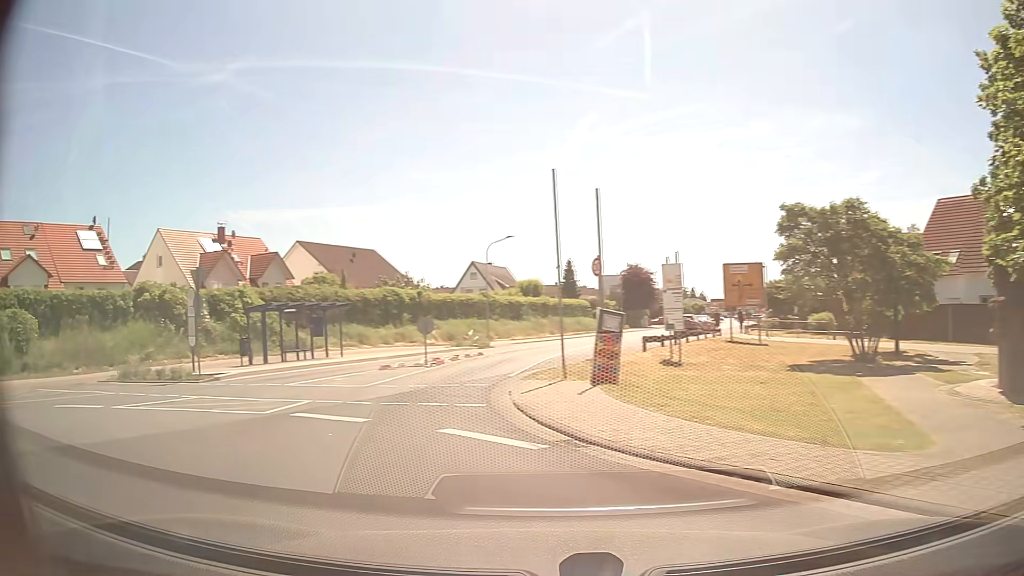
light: Day
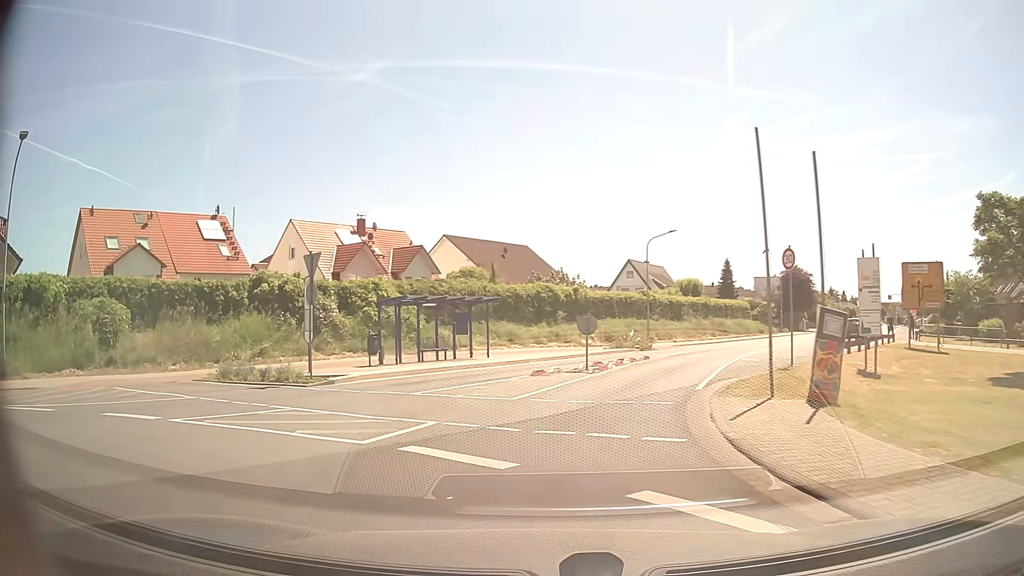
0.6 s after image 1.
(-0.4, +3.3) m; -13°
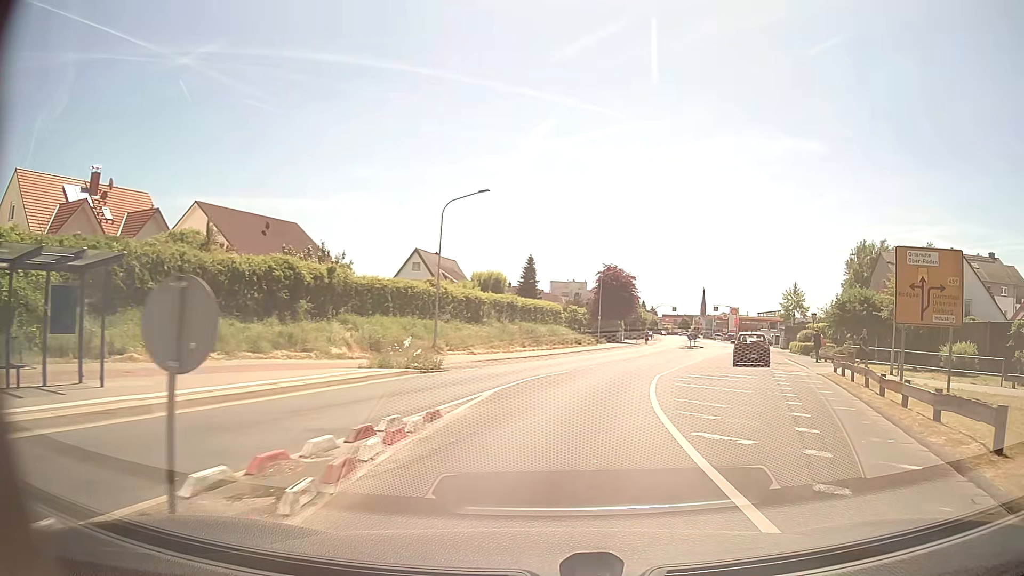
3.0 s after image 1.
(+1.6, +15.6) m; +18°
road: tertiary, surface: asphalt
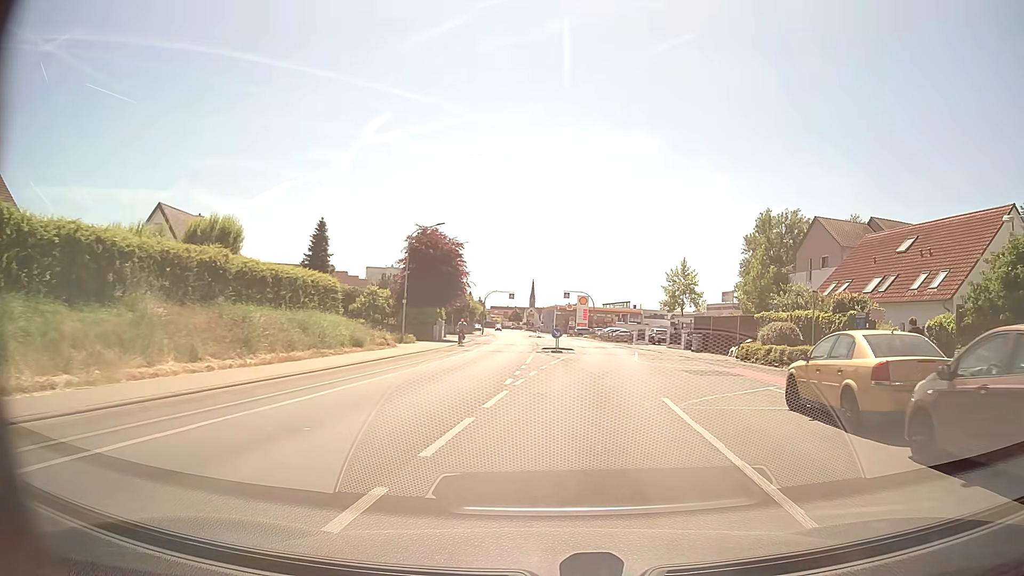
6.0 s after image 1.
(+2.9, +26.6) m; +14°
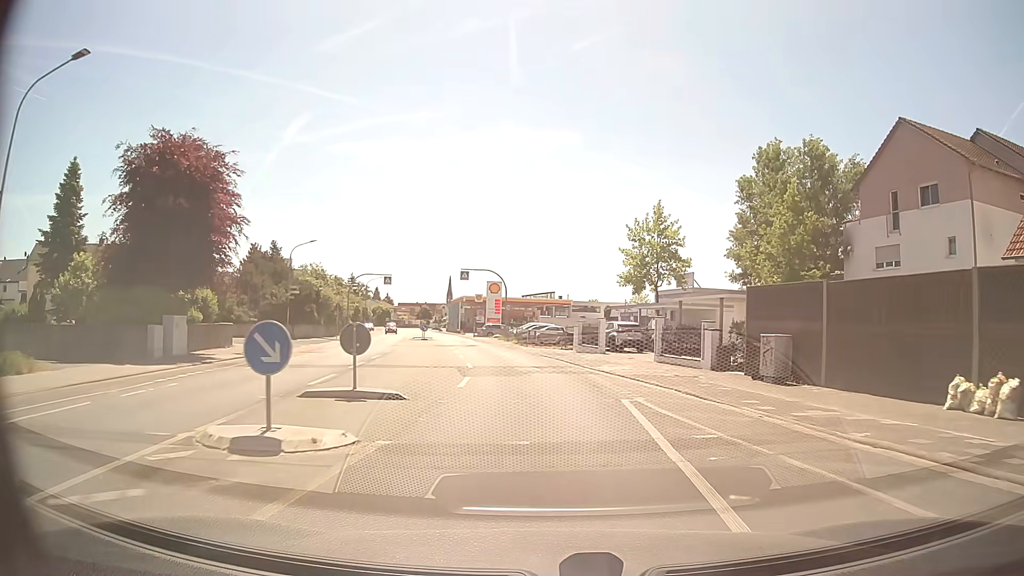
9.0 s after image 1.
(+2.7, +30.2) m; +6°
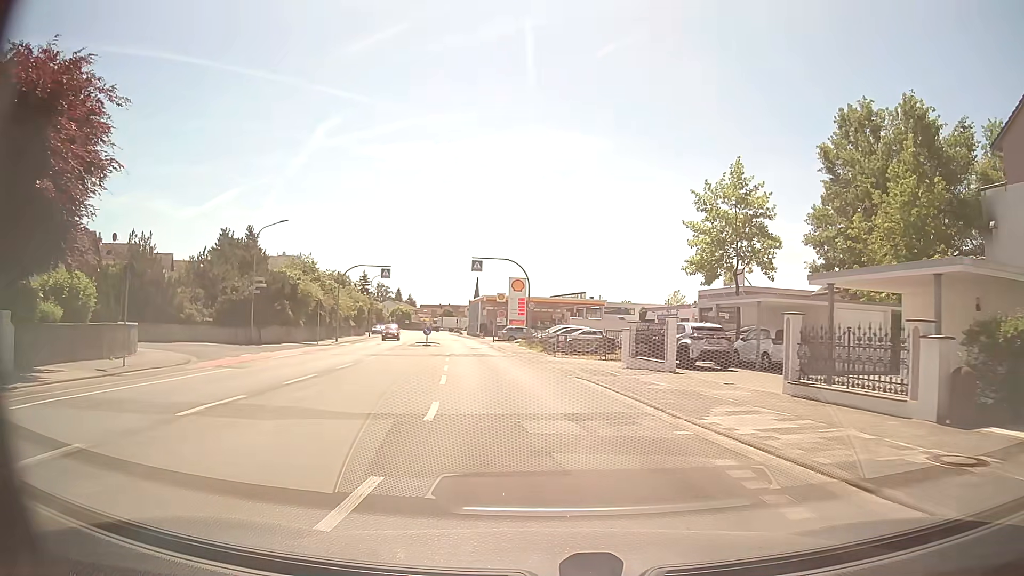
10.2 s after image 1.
(-0.1, +11.9) m; -2°
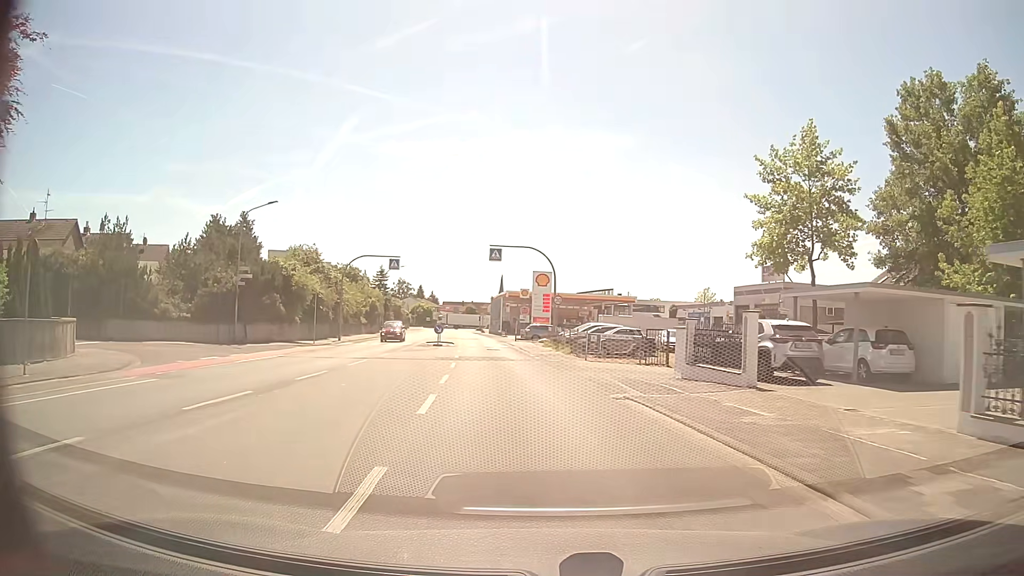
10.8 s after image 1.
(-0.1, +5.9) m; -2°
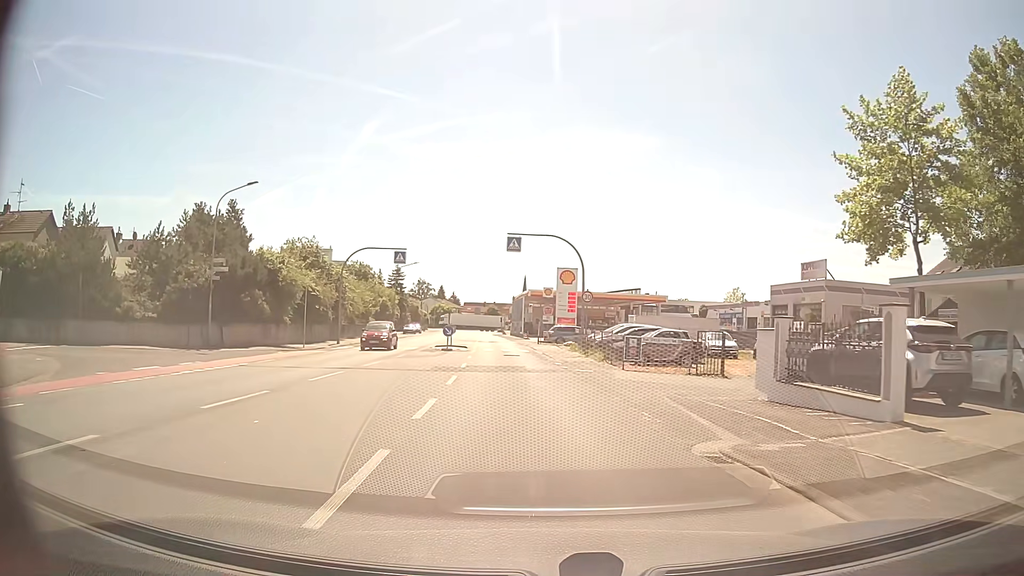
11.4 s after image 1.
(-0.1, +5.9) m; -2°
